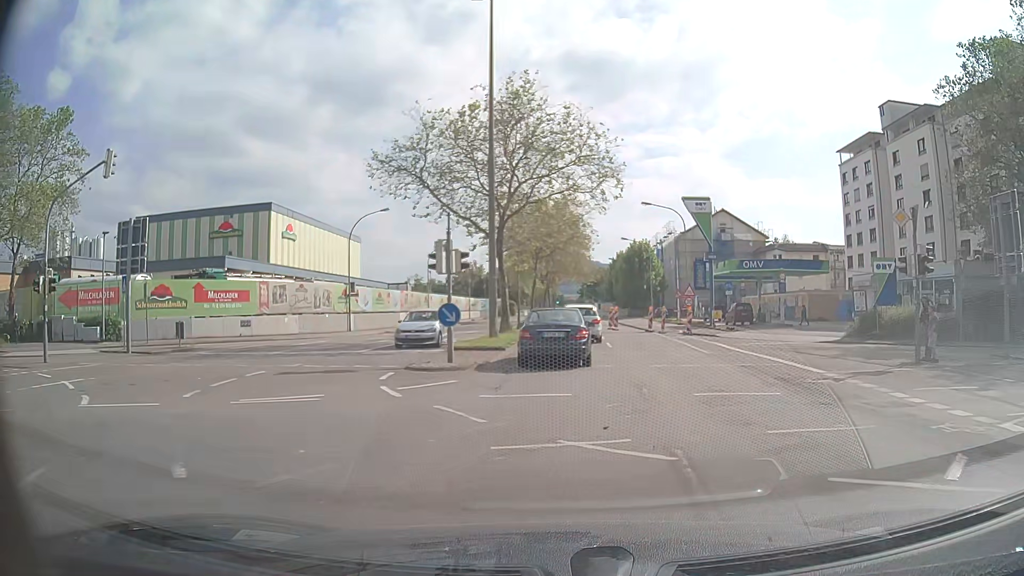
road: secondary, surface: asphalt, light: Day
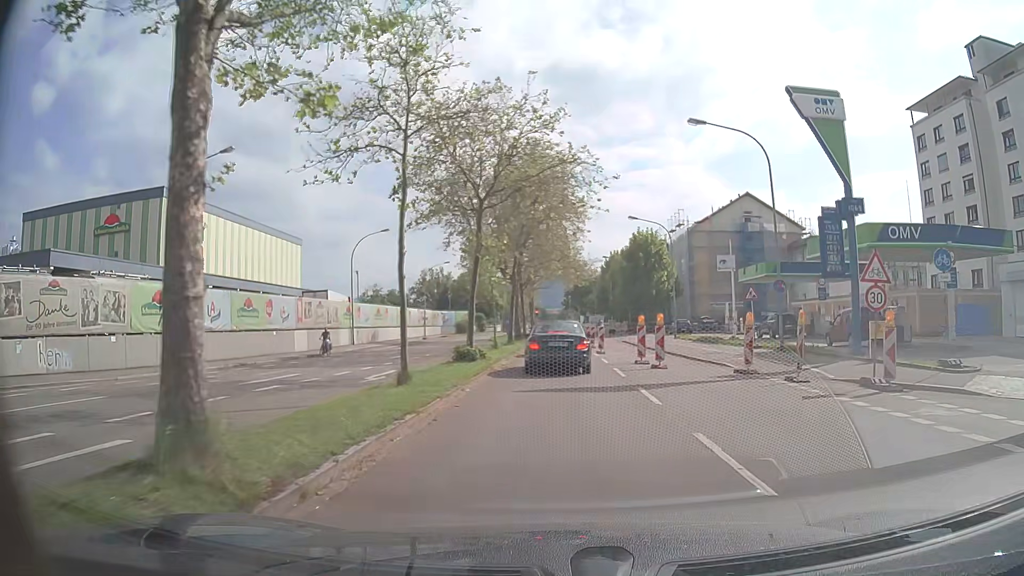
(+0.7, +25.5) m; +3°
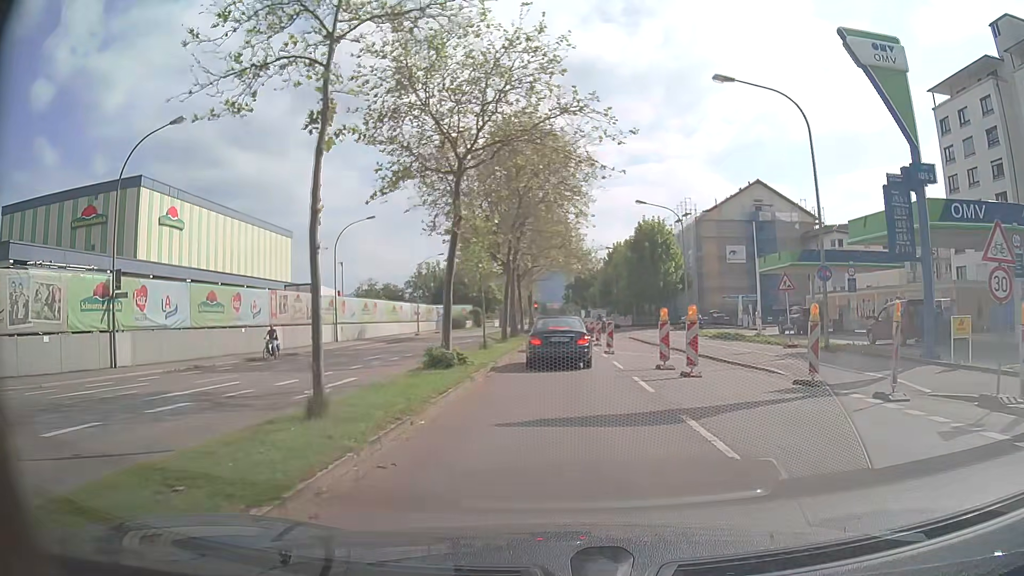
(-0.1, +4.7) m; -1°
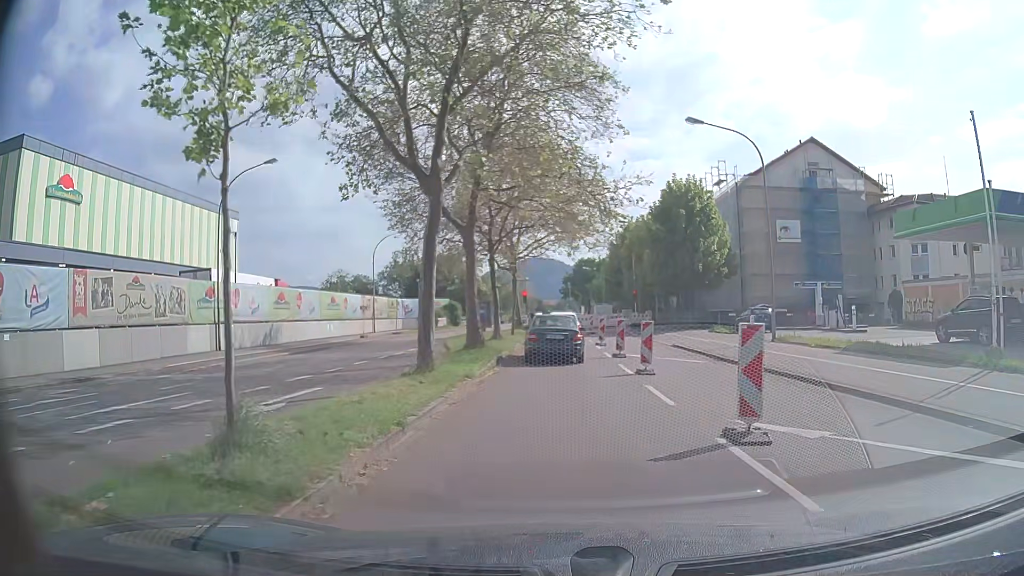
(0.0, +19.8) m; +1°
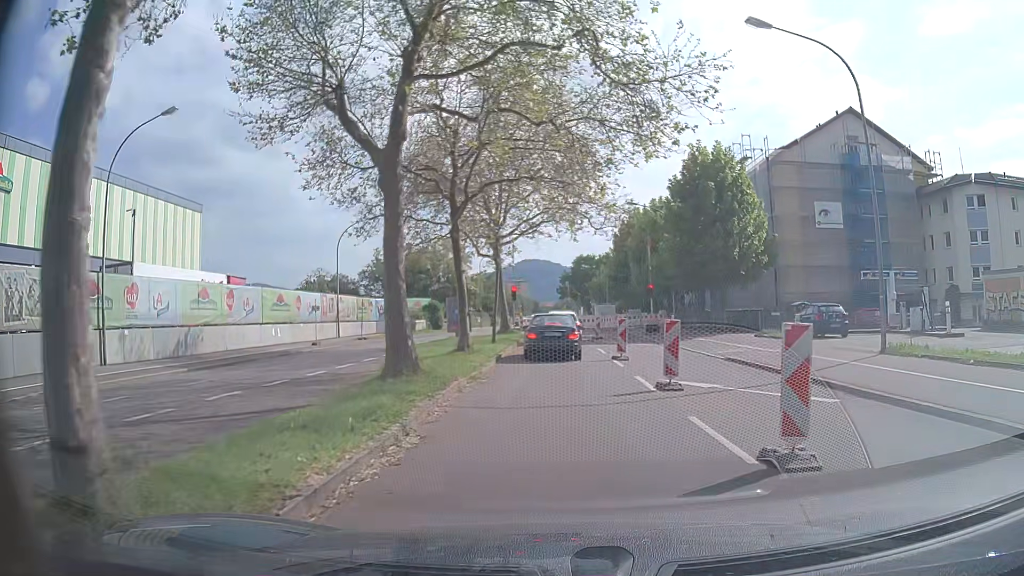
(0.0, +10.6) m; +1°
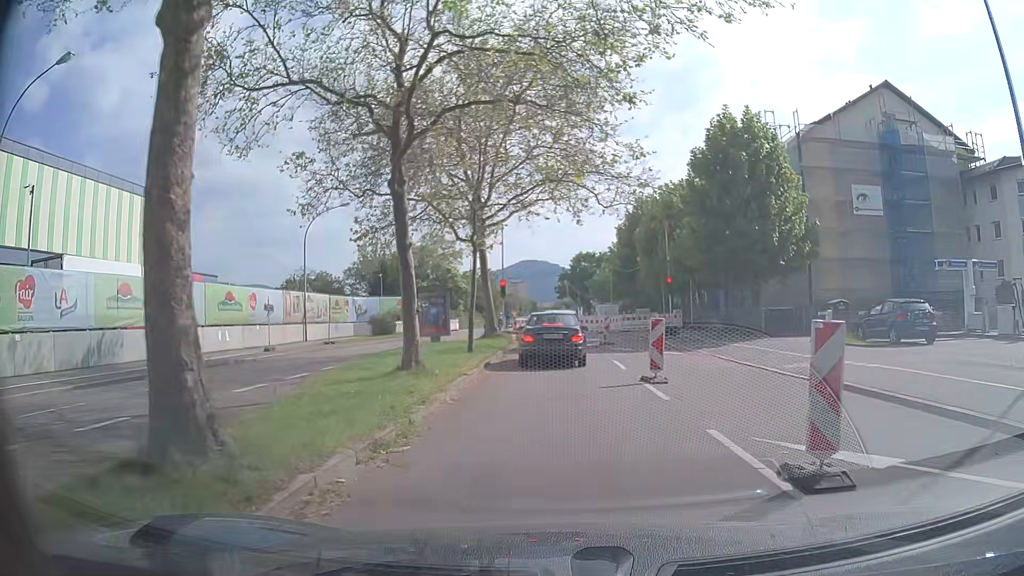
(-0.1, +7.3) m; 0°
